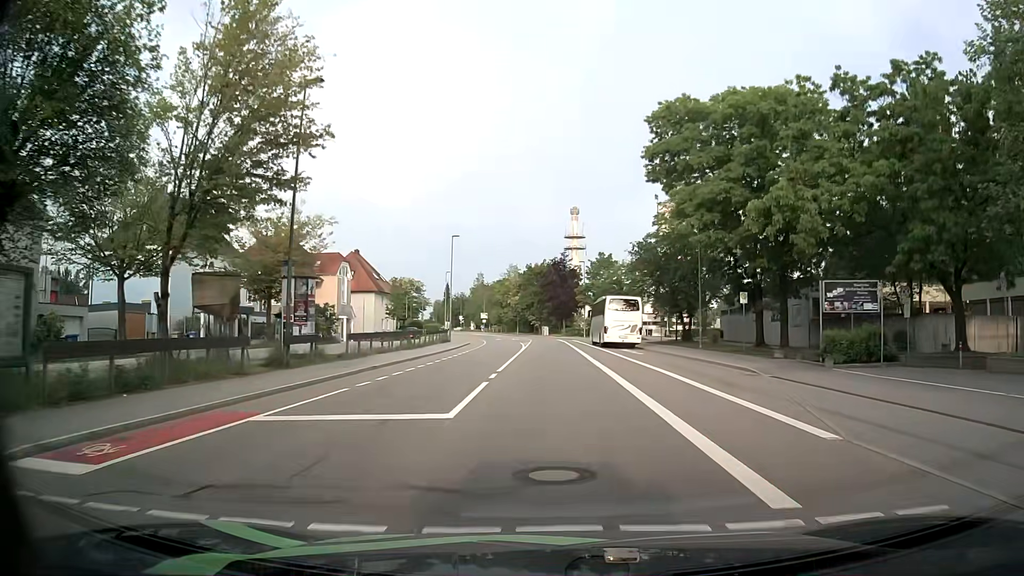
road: tertiary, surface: asphalt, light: Day
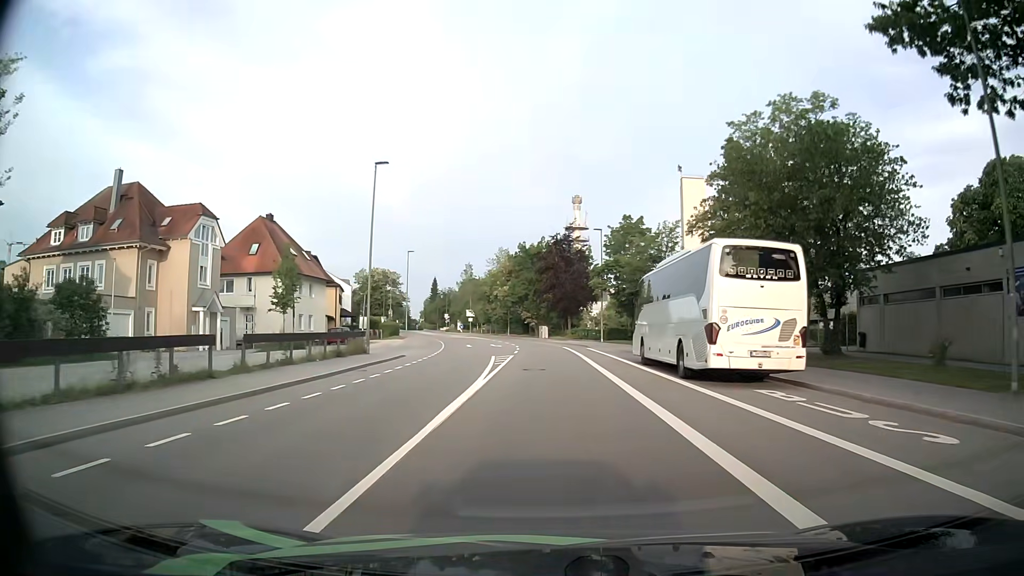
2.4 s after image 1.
(+0.2, +29.9) m; 0°
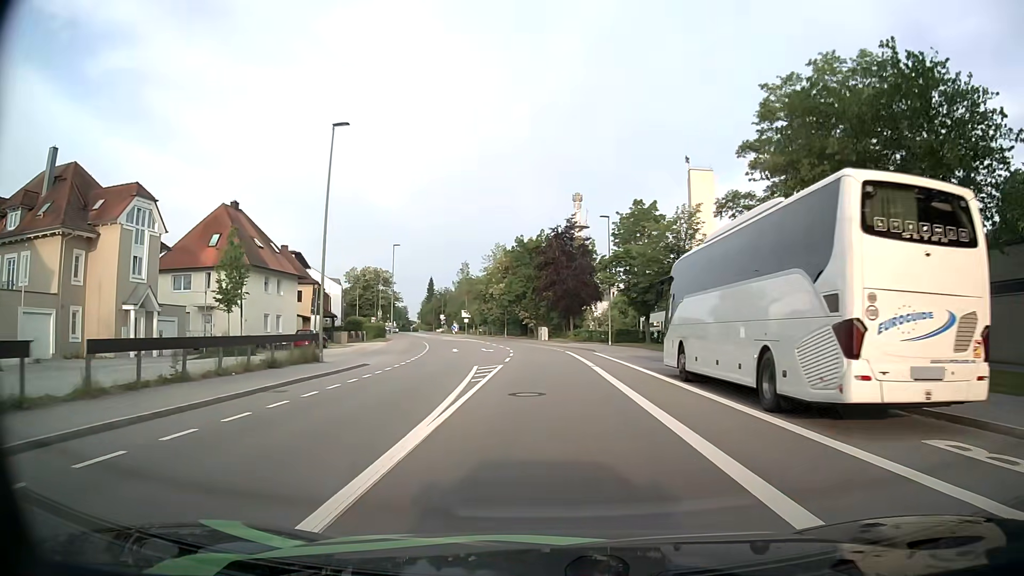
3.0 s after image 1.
(+0.1, +7.6) m; +1°
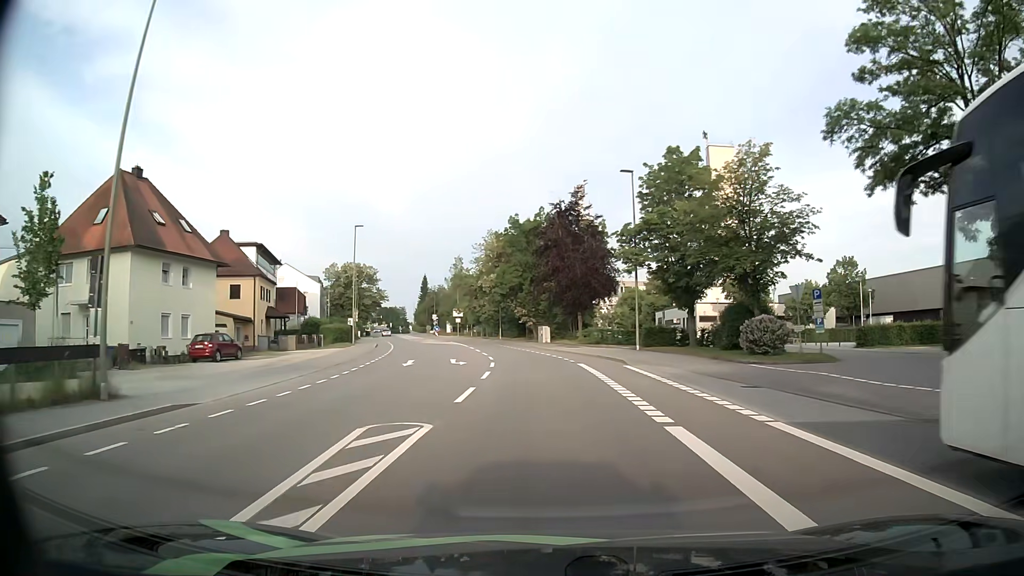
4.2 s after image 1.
(-0.2, +15.2) m; -1°
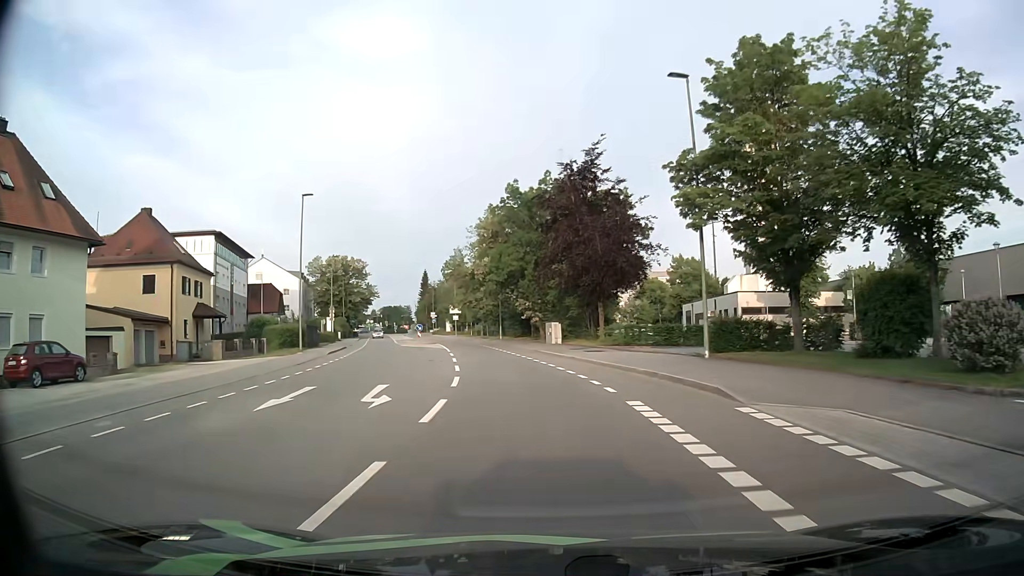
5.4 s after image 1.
(-0.1, +14.6) m; -1°
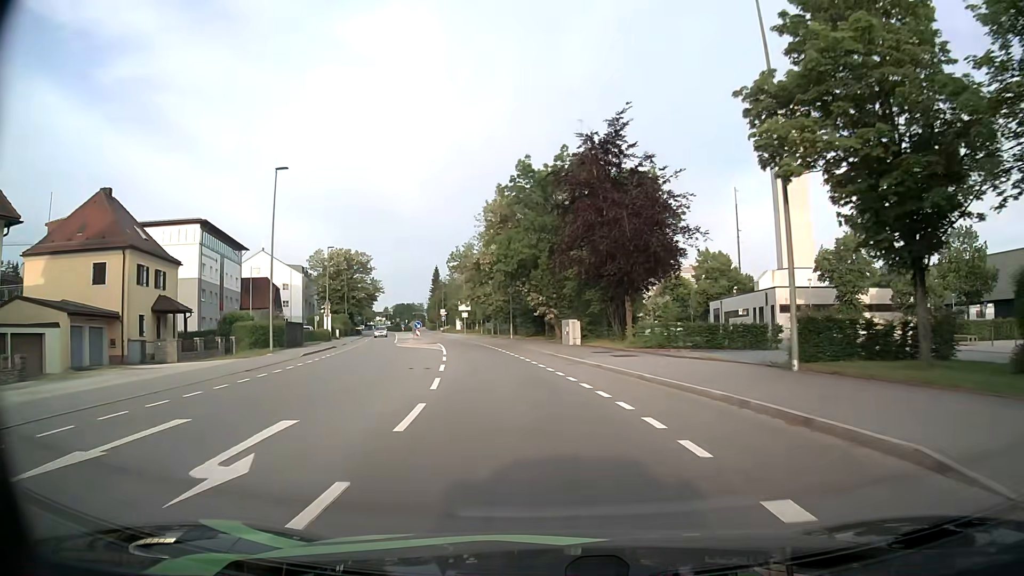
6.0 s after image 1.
(-0.1, +7.2) m; -1°
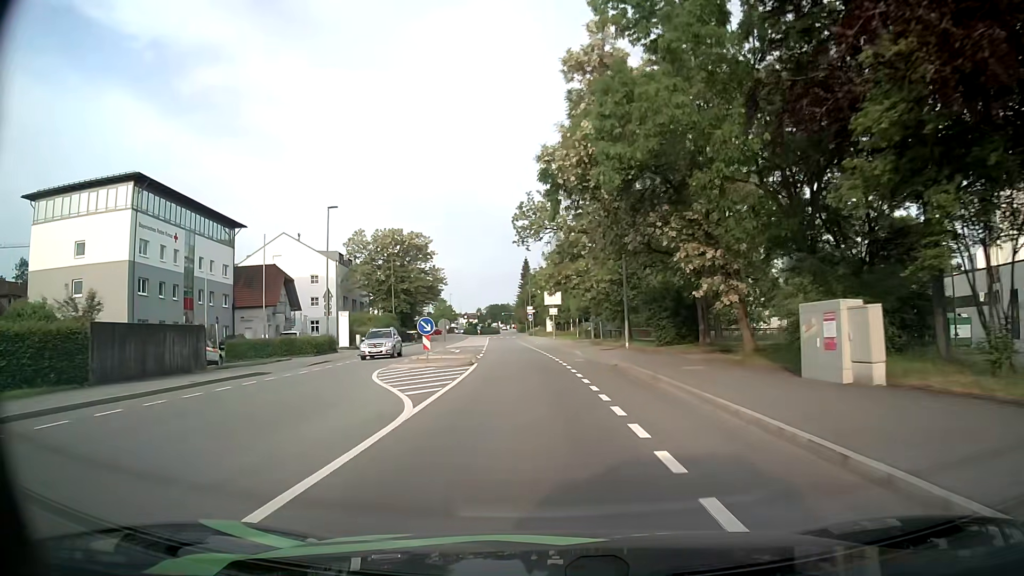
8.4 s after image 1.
(-2.0, +28.6) m; -8°
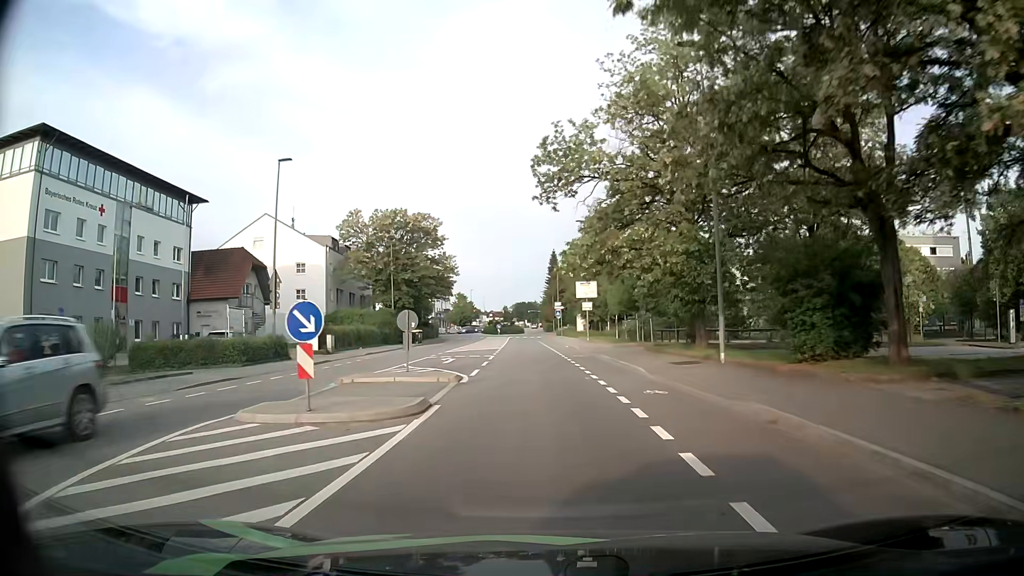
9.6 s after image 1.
(-0.4, +14.2) m; -3°
